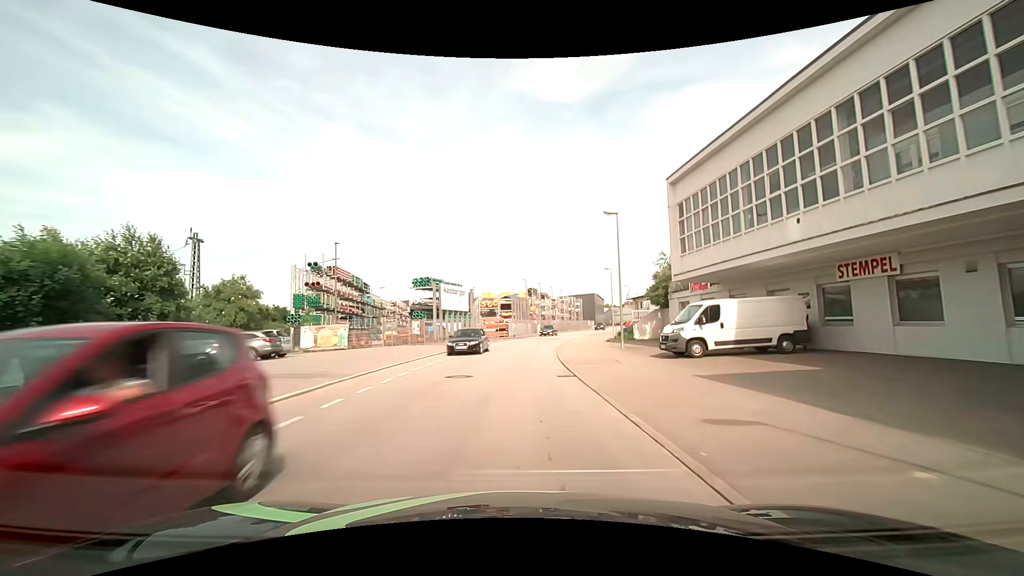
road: residential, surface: asphalt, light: Day
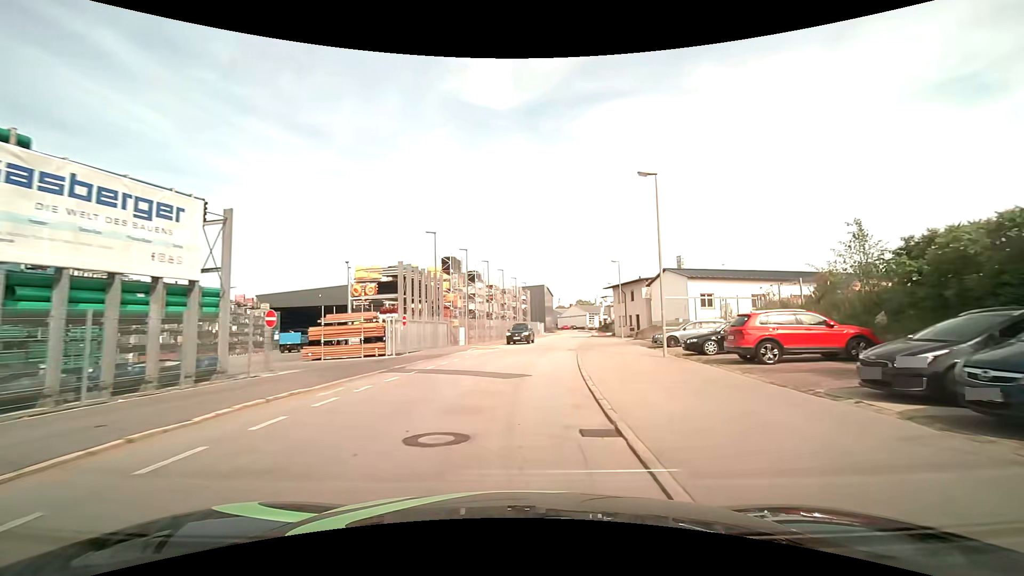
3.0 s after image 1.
(+2.2, +37.8) m; +8°
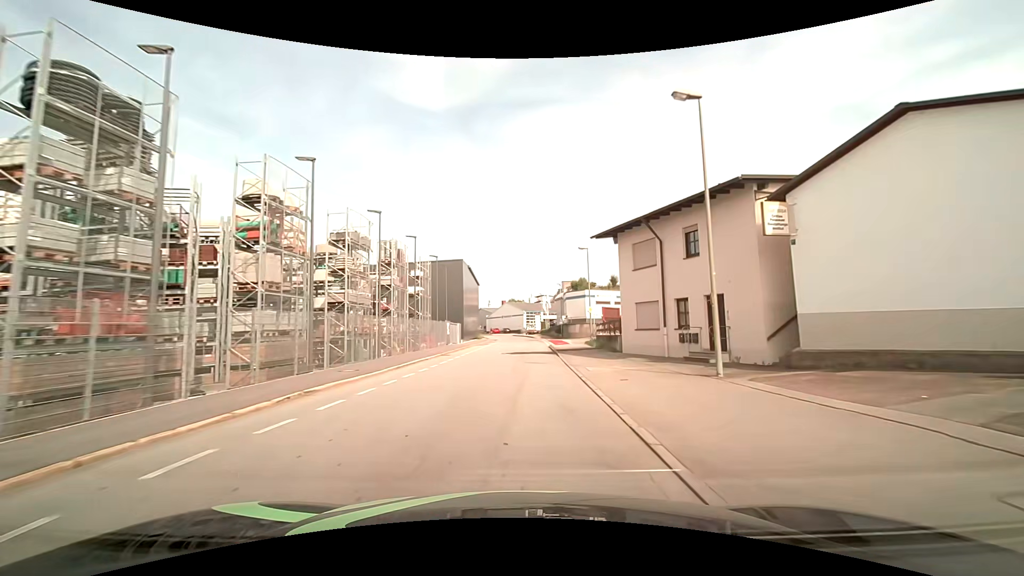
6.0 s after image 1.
(+3.1, +37.8) m; +8°
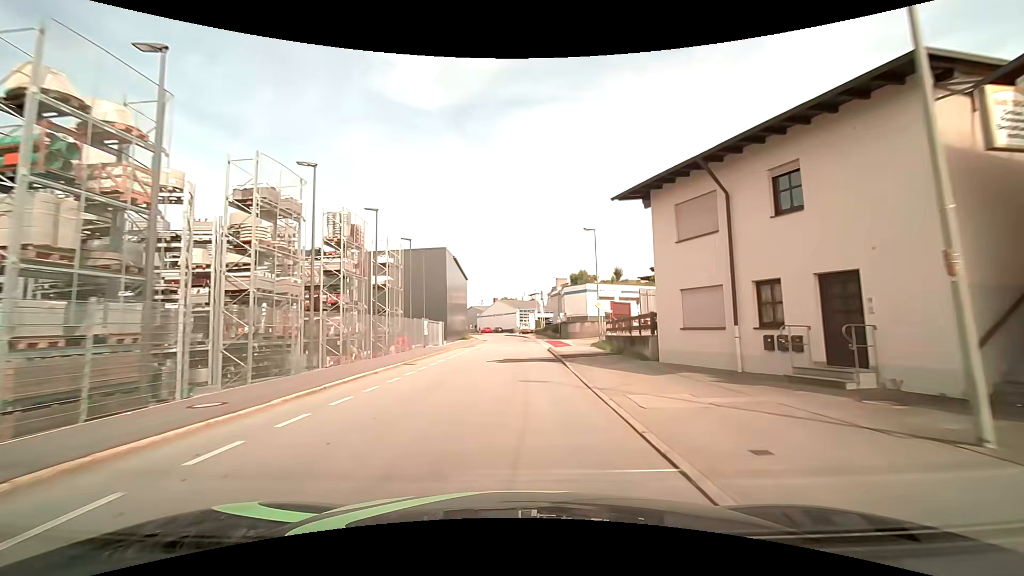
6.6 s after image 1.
(0.0, +7.6) m; 0°
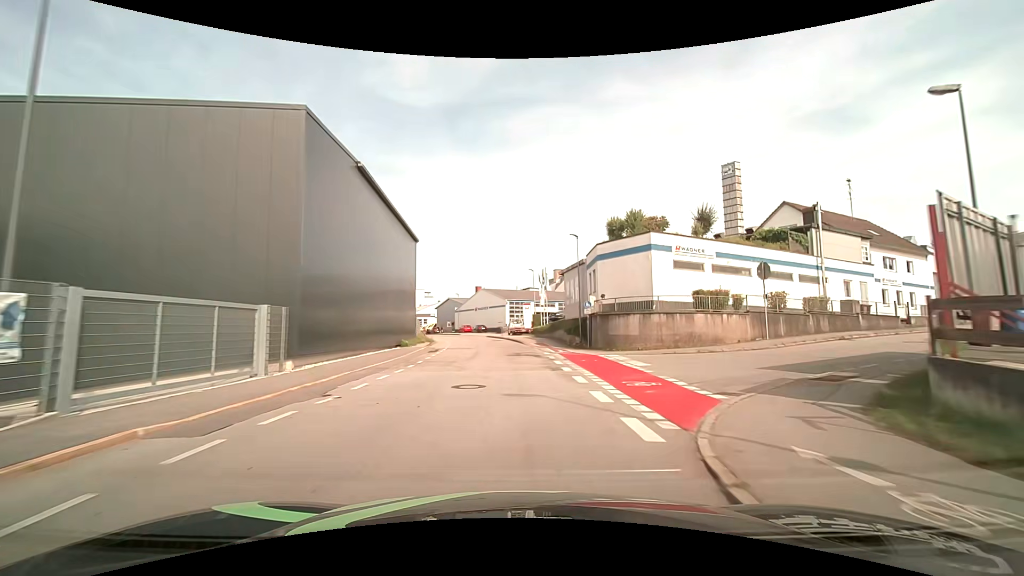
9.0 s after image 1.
(+0.6, +30.5) m; +2°
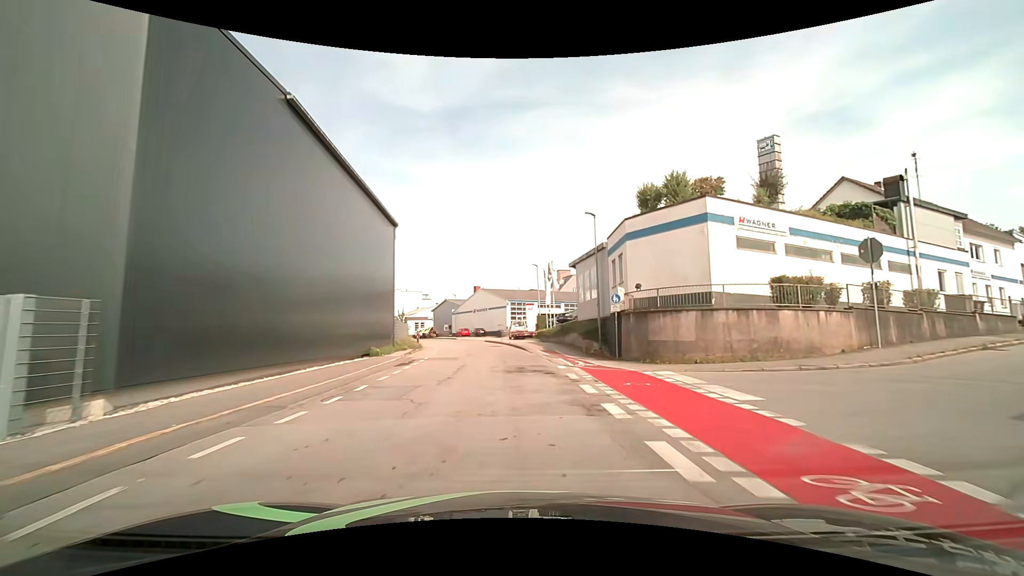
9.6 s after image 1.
(0.0, +7.7) m; -1°
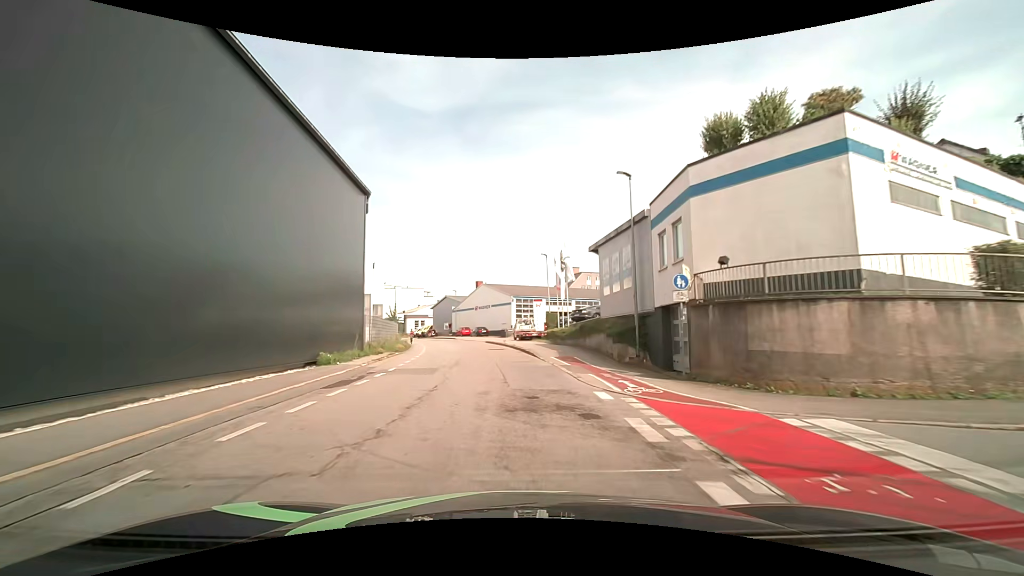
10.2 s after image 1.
(0.0, +7.6) m; 0°
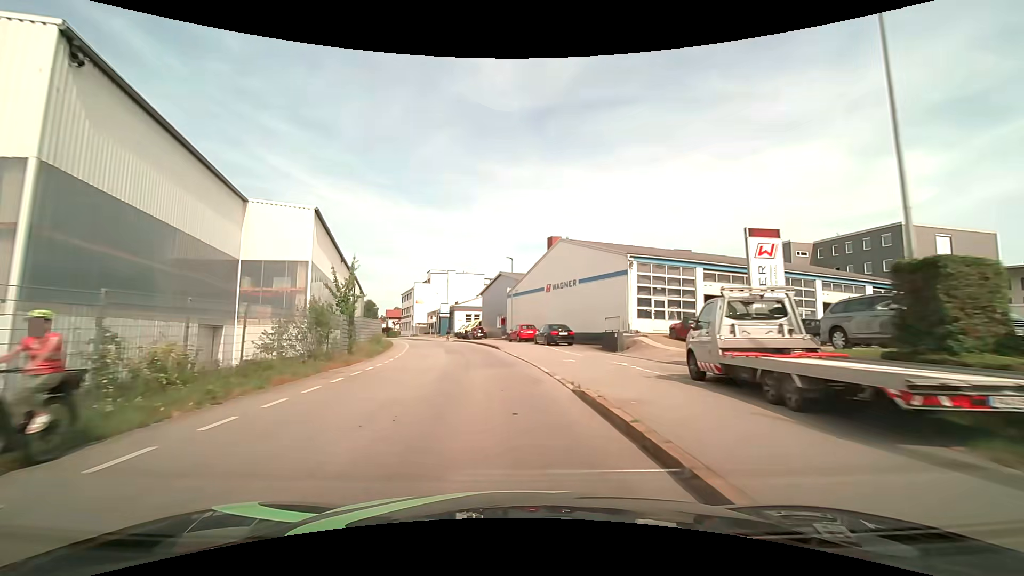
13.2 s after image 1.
(-1.6, +38.0) m; -9°
(0, +10) (-1, +20) (-2, +30) (-4, +40) (-7, +49) (-9, +59) (-12, +69) (-16, +78) (-19, +87) (-23, +97) m
